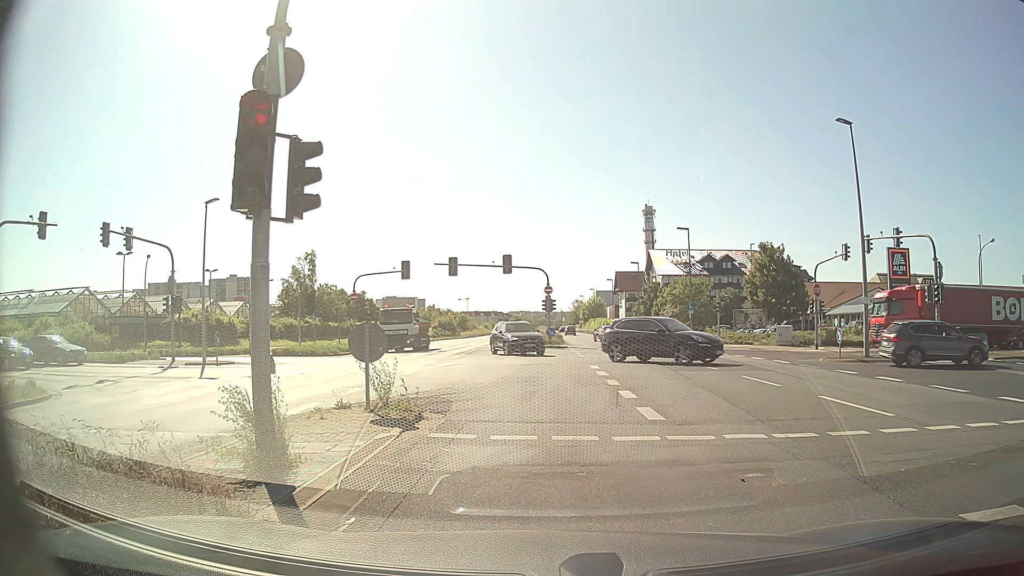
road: primary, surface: asphalt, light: Day
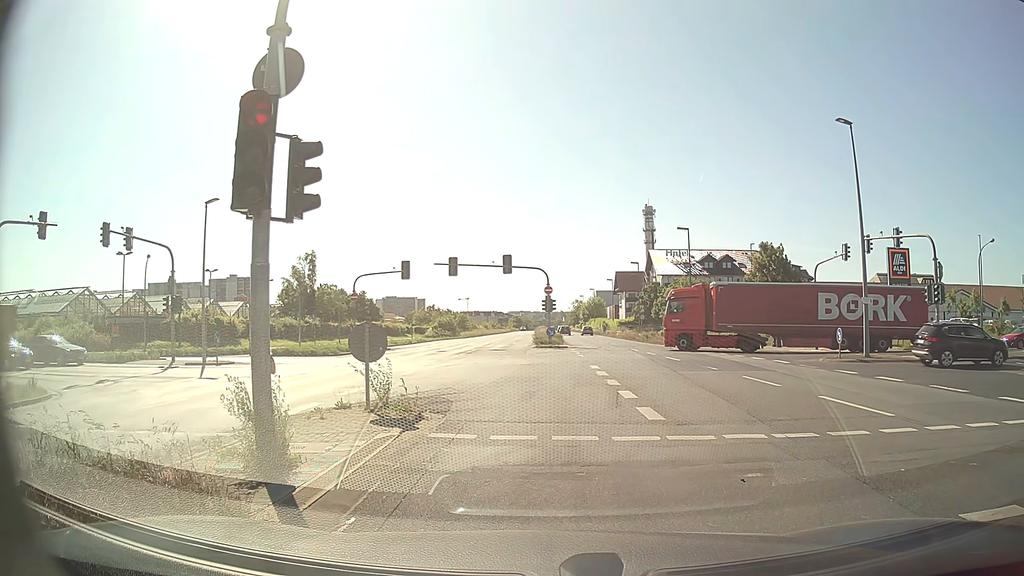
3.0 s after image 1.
(0.0, 0.0) m; 0°
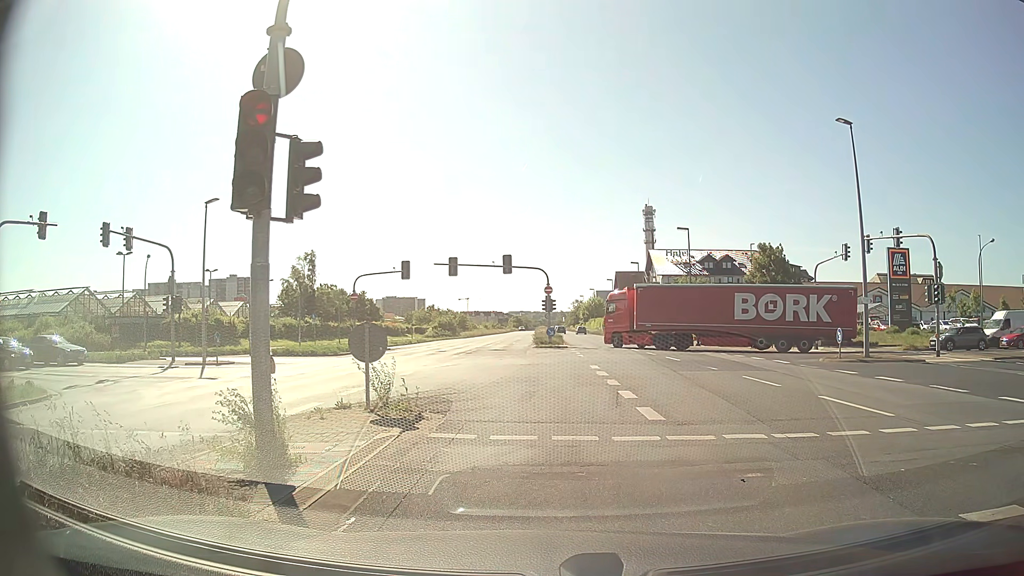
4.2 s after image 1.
(0.0, 0.0) m; 0°
